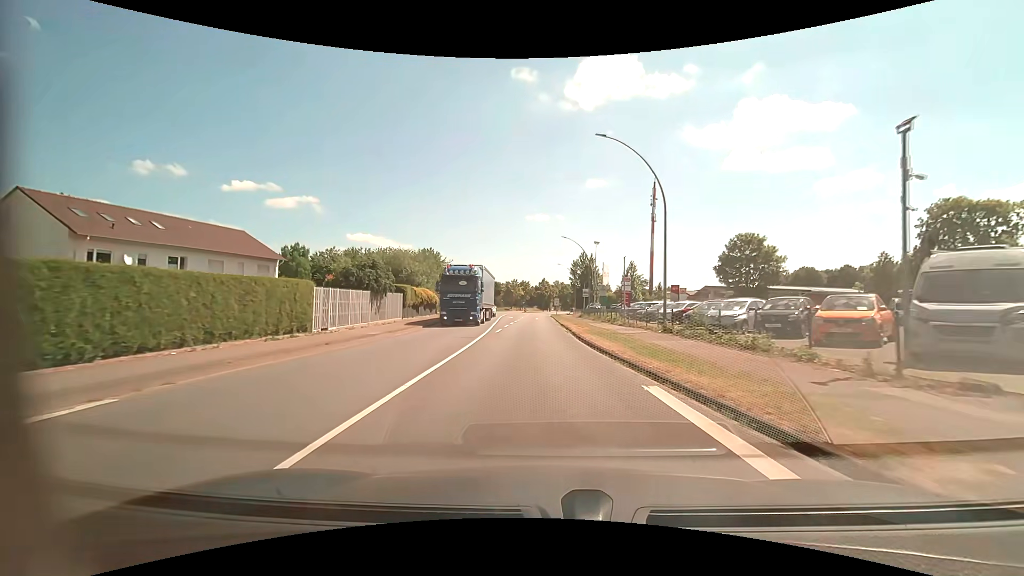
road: primary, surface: asphalt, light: Day
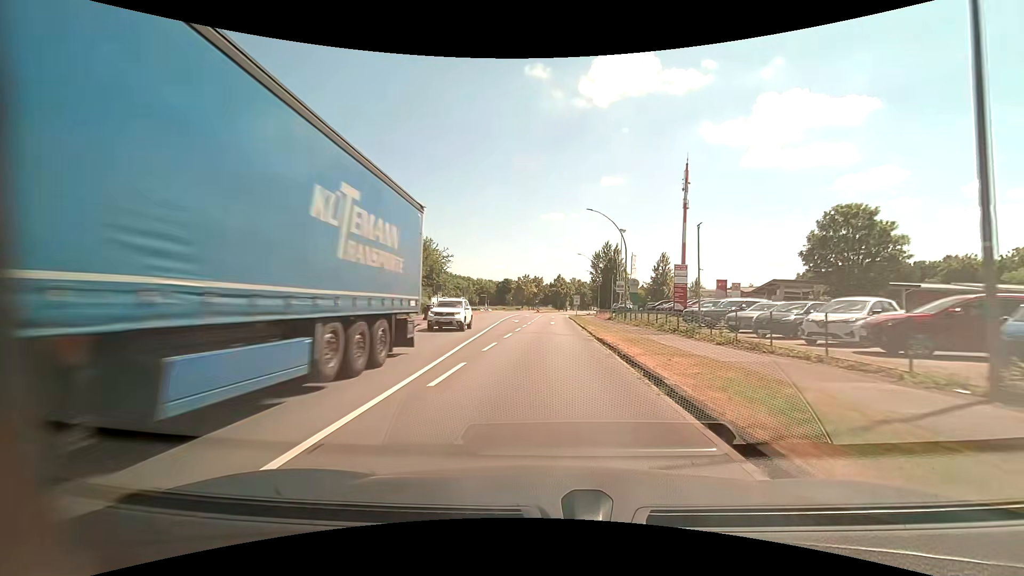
(-0.2, +17.0) m; -2°
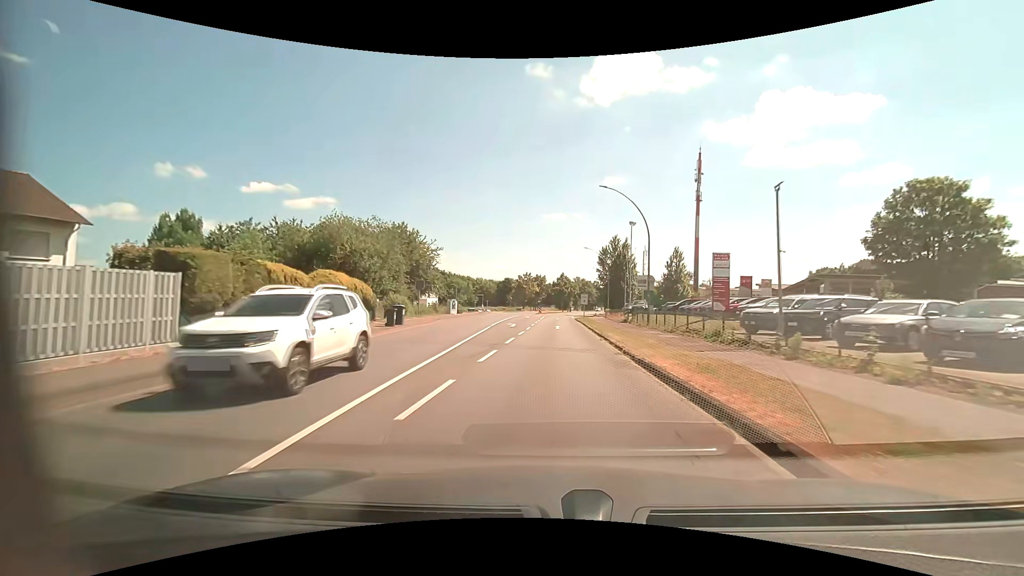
(0.0, +8.6) m; 0°
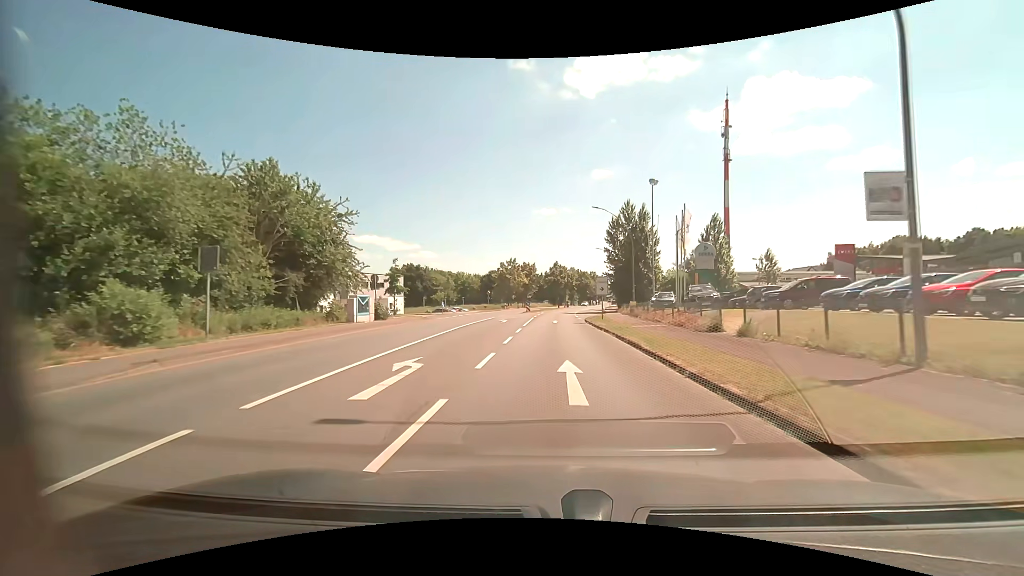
(+0.3, +25.9) m; +1°
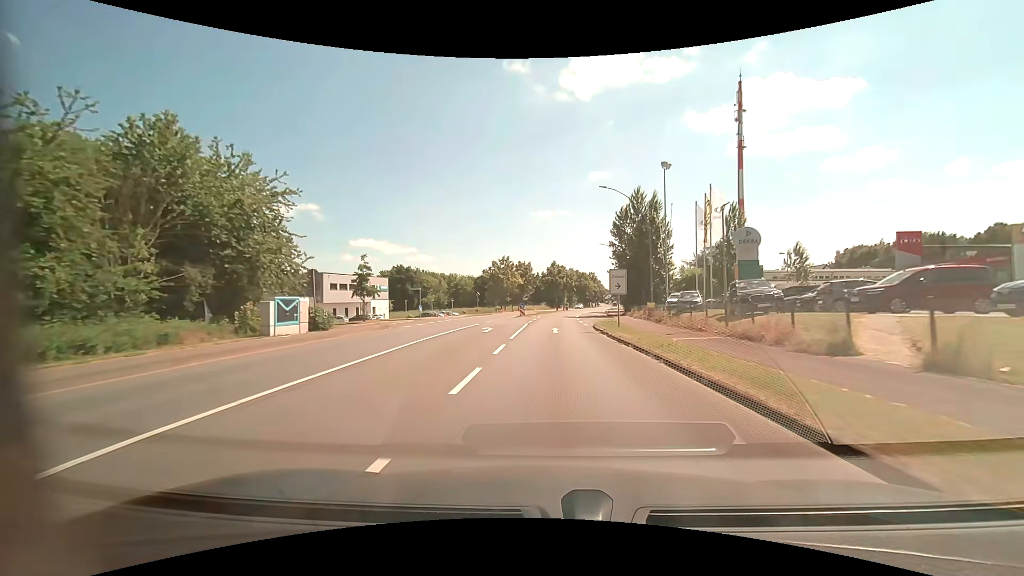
(0.0, +8.6) m; 0°
